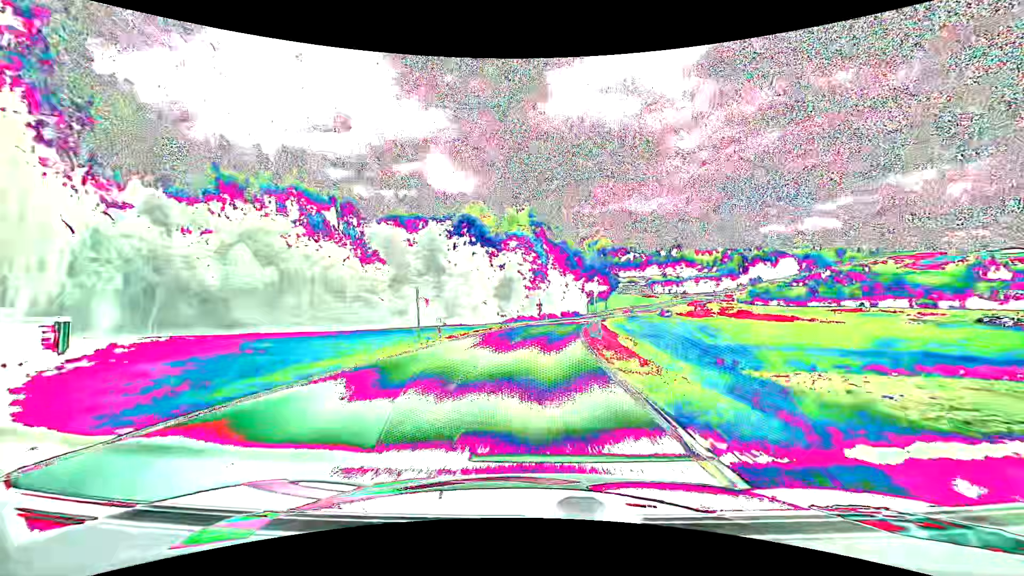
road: tertiary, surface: asphalt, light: Day
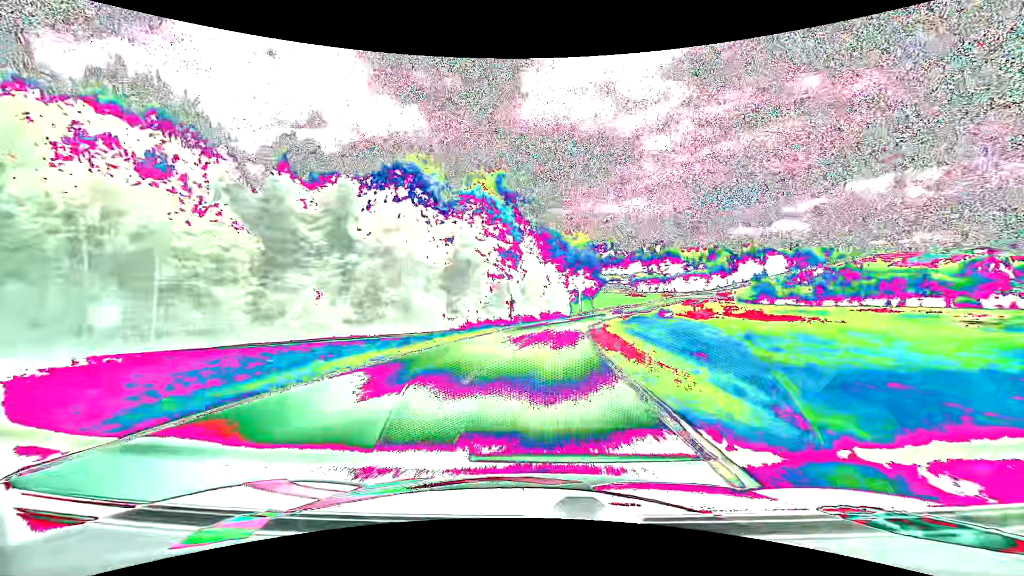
(+0.6, +23.5) m; +3°
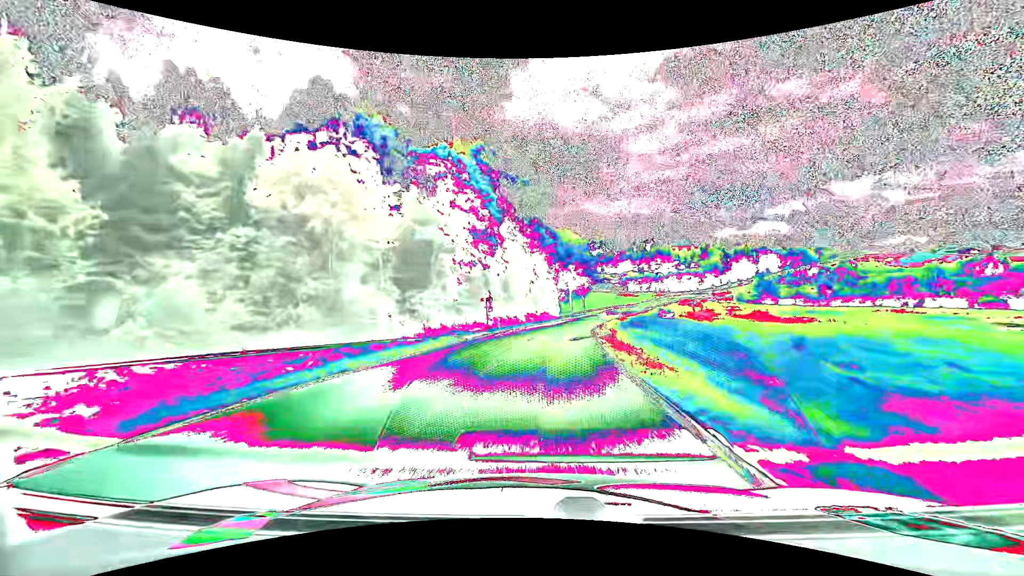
(+0.1, +11.8) m; +1°
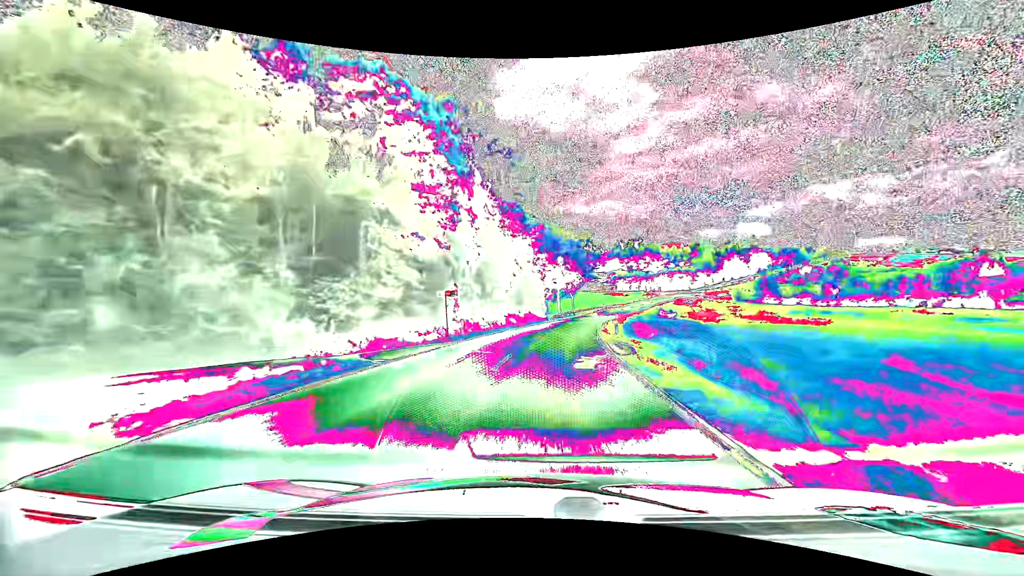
(+0.2, +11.9) m; +2°
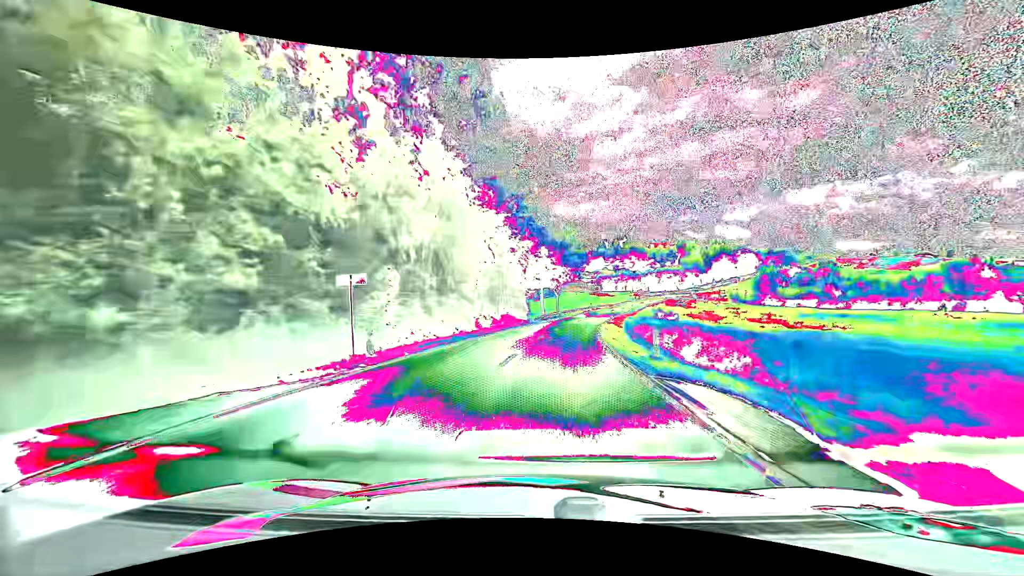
(+0.2, +12.0) m; +2°
